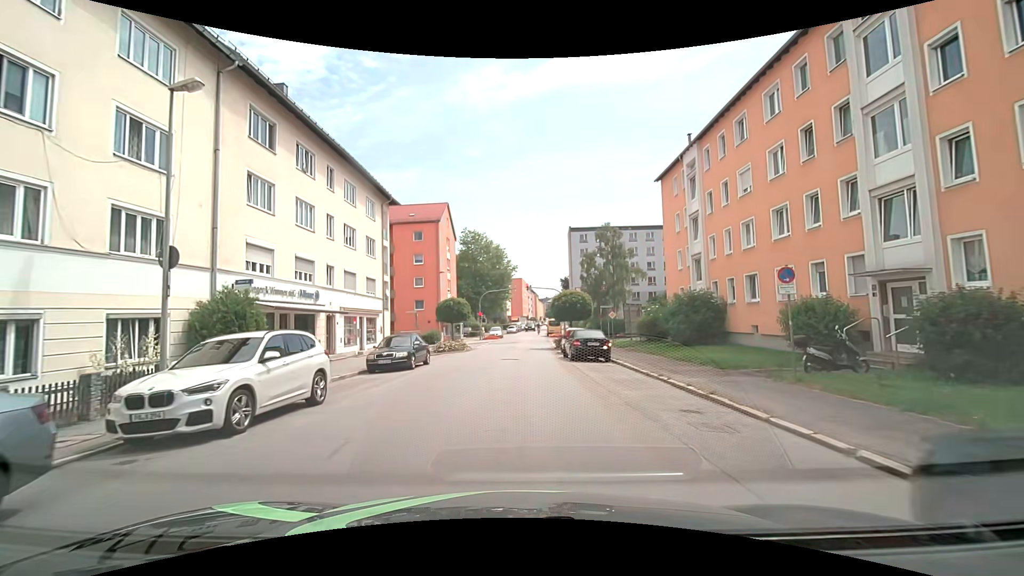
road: tertiary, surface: asphalt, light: Day
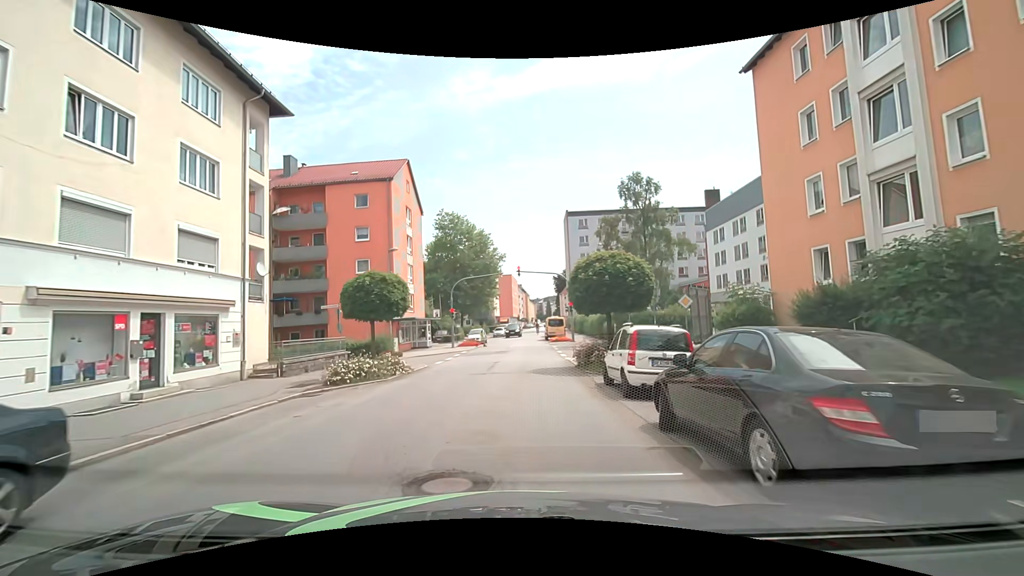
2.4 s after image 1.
(-0.1, +18.0) m; 0°
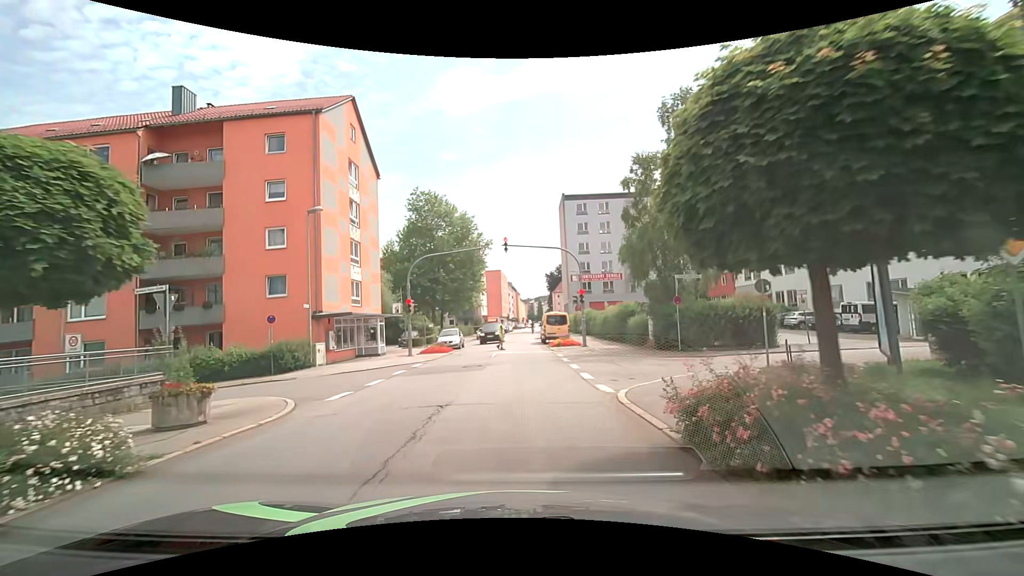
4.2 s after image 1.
(+0.2, +13.1) m; +1°
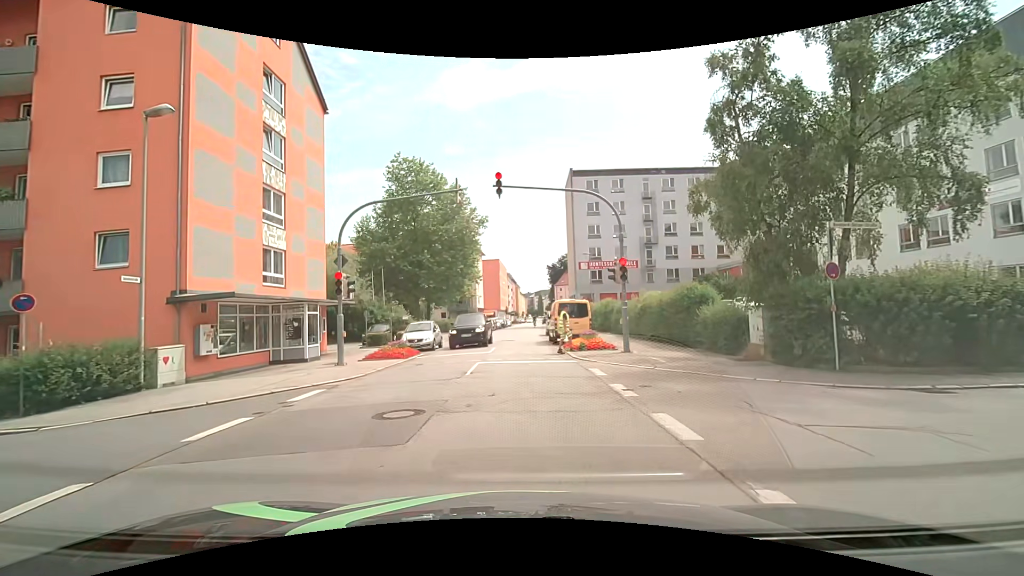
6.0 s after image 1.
(0.0, +11.2) m; 0°
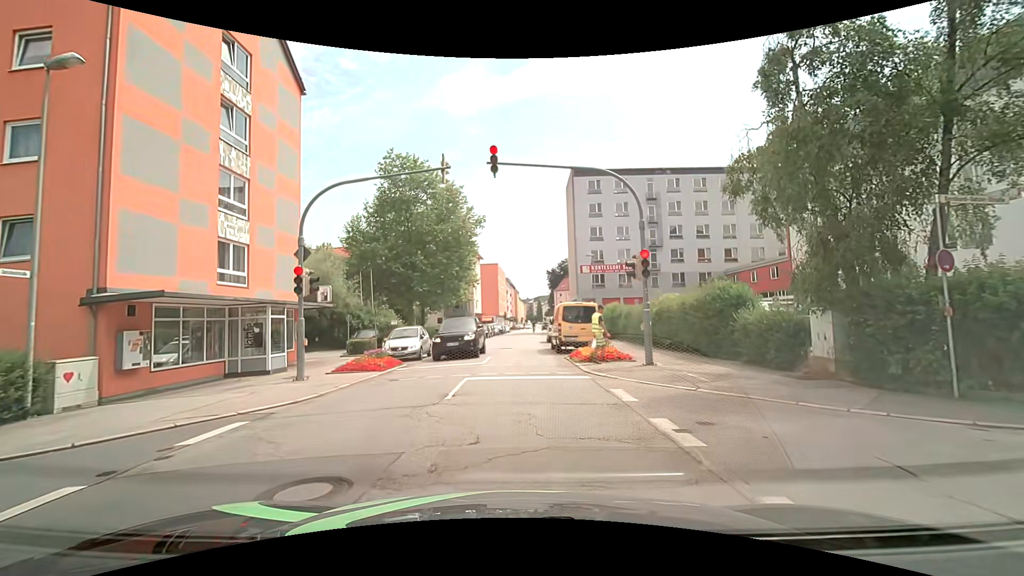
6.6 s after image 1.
(+0.1, +3.1) m; +1°
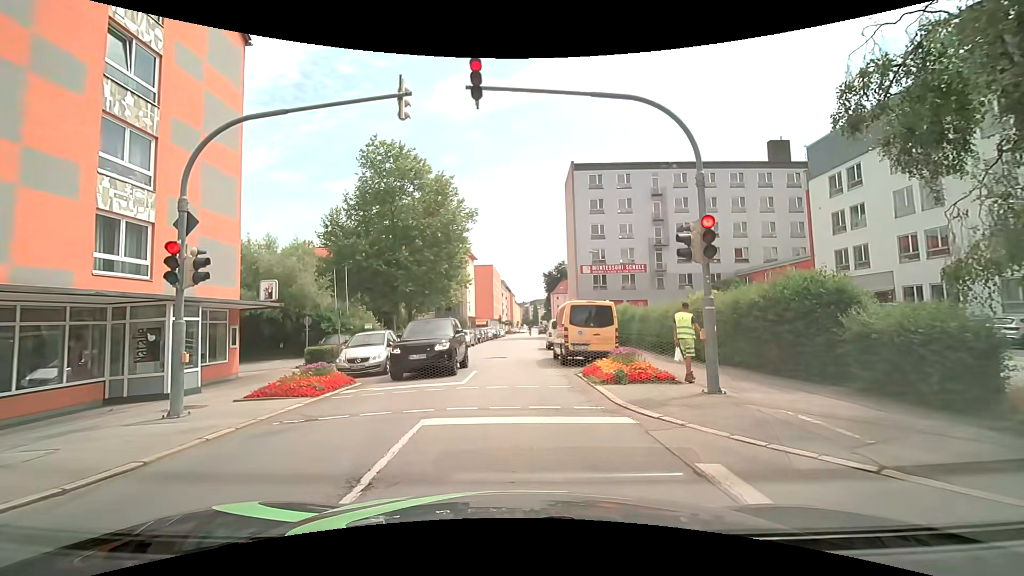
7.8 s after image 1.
(0.0, +4.9) m; 0°
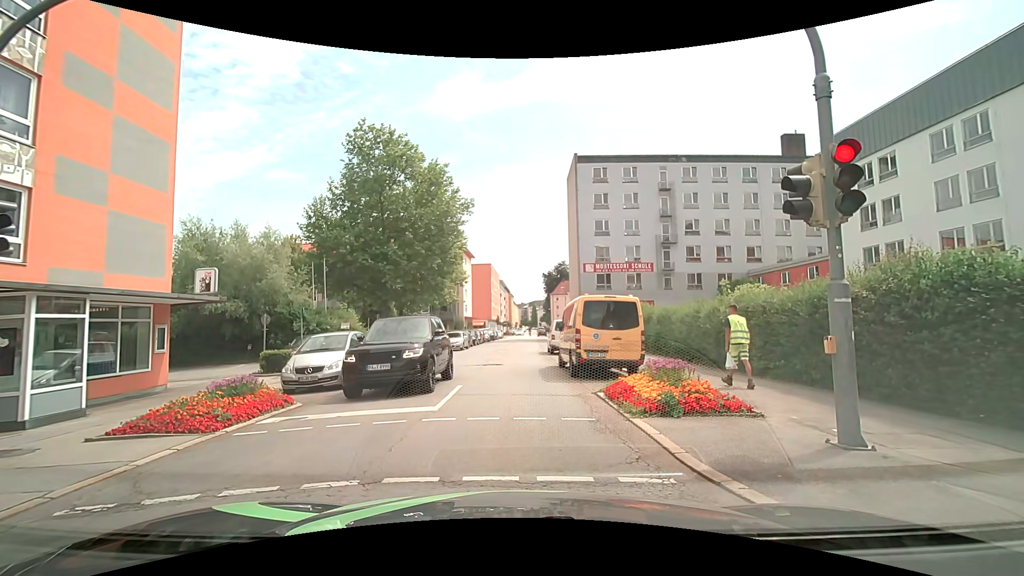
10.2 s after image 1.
(0.0, +3.6) m; +1°
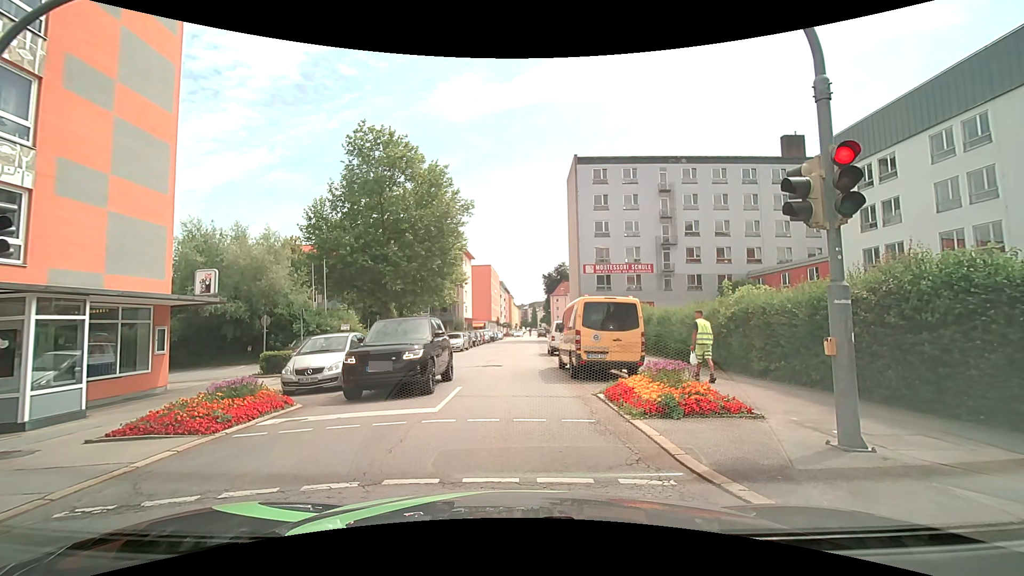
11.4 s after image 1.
(0.0, +0.1) m; 0°
